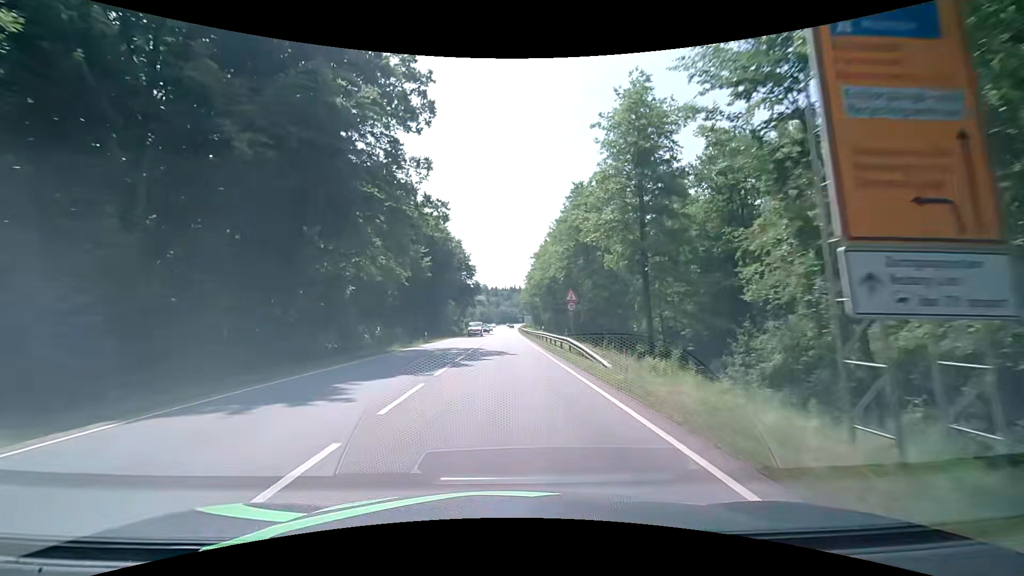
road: secondary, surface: asphalt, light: Day
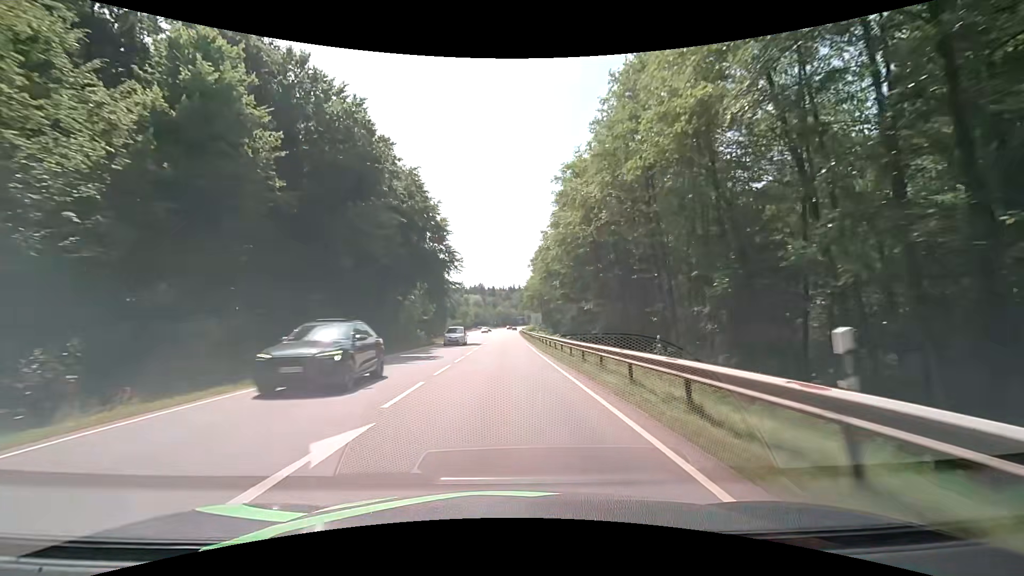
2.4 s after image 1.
(0.0, +41.1) m; 0°
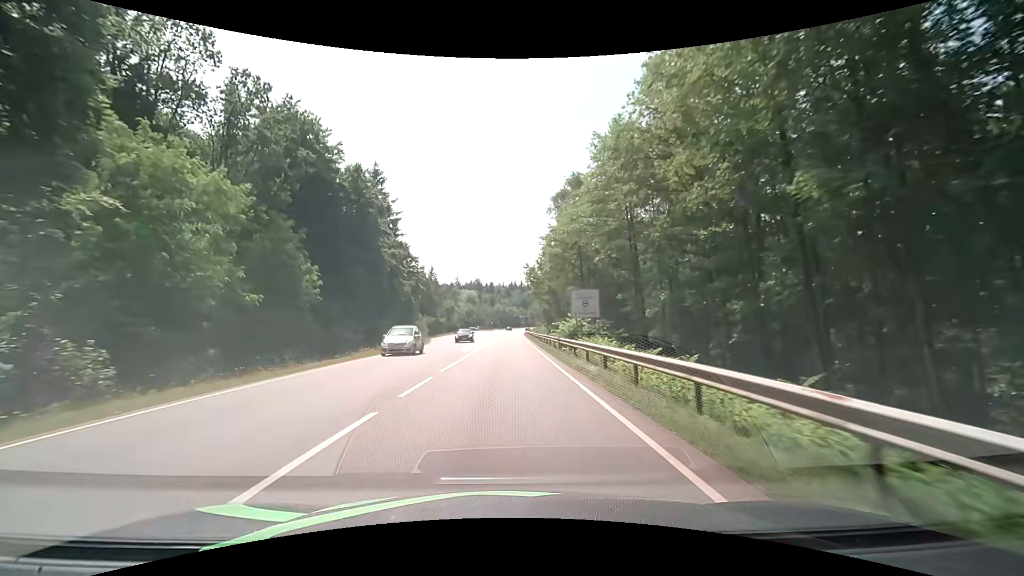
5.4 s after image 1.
(-0.2, +52.6) m; 0°
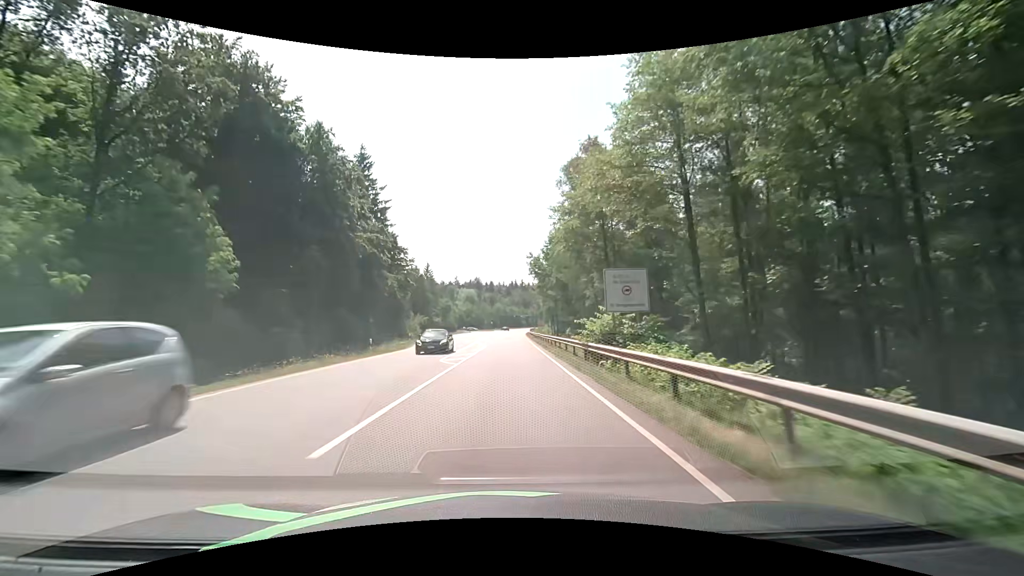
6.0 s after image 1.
(-0.1, +10.6) m; 0°
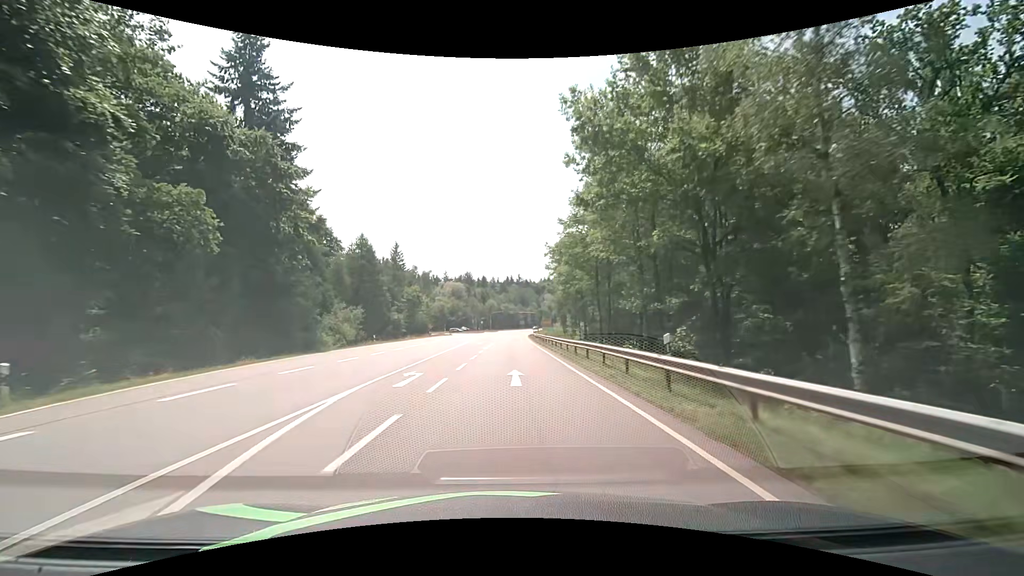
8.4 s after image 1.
(+0.1, +42.7) m; +1°
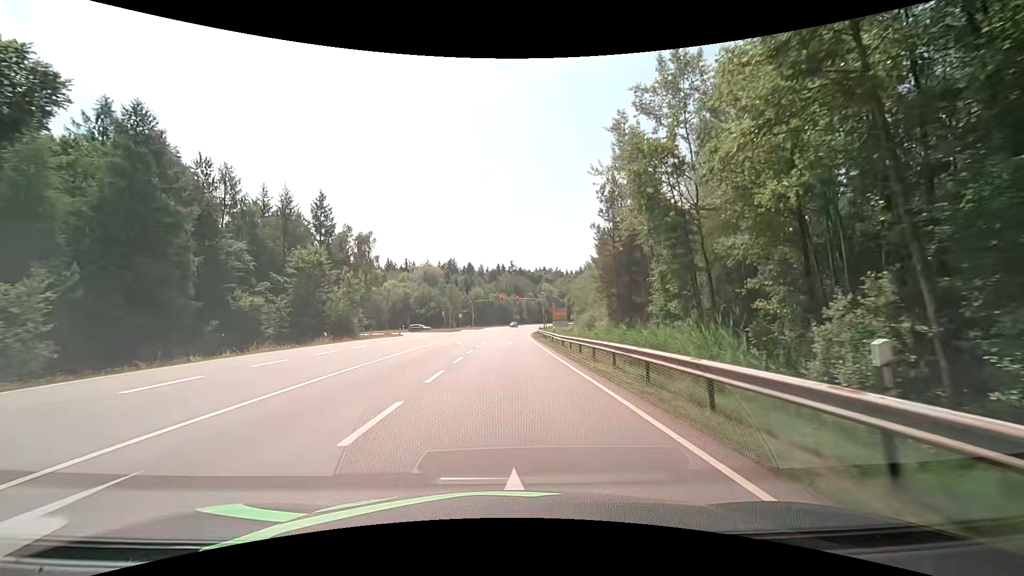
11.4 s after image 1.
(+0.1, +46.3) m; 0°
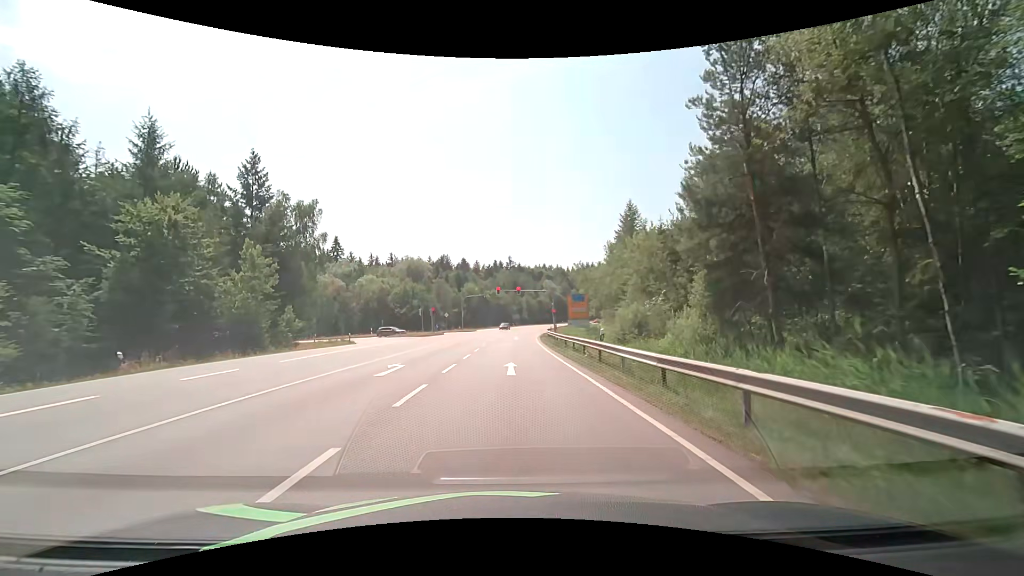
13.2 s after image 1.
(+0.1, +20.9) m; 0°
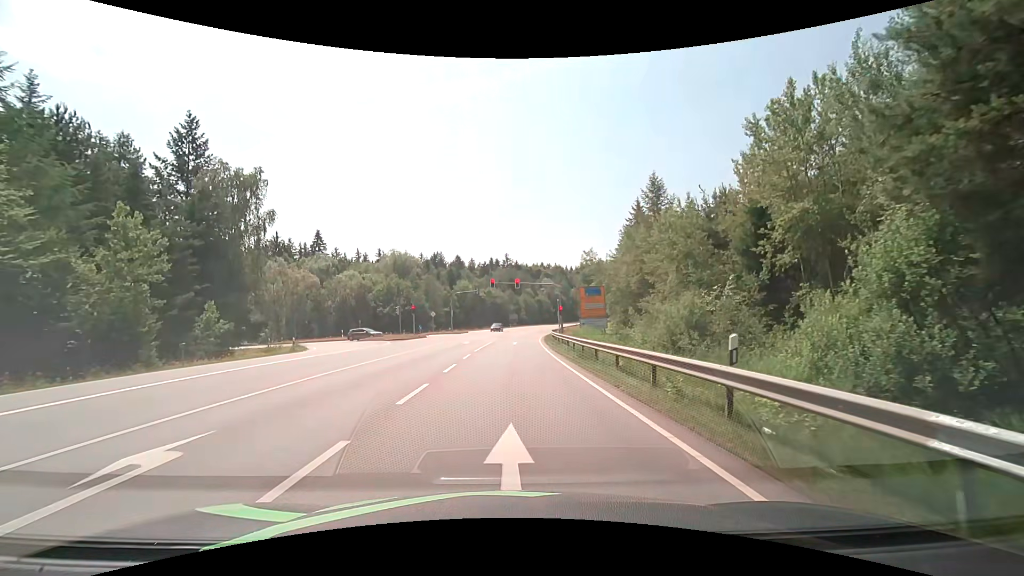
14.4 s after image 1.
(+0.1, +11.4) m; +1°
(0, +10) (0, +20) (0, +30) (+1, +40) (+1, +50) (+2, +60) (+3, +70) (+4, +80) (+5, +90) (+7, +100) m
